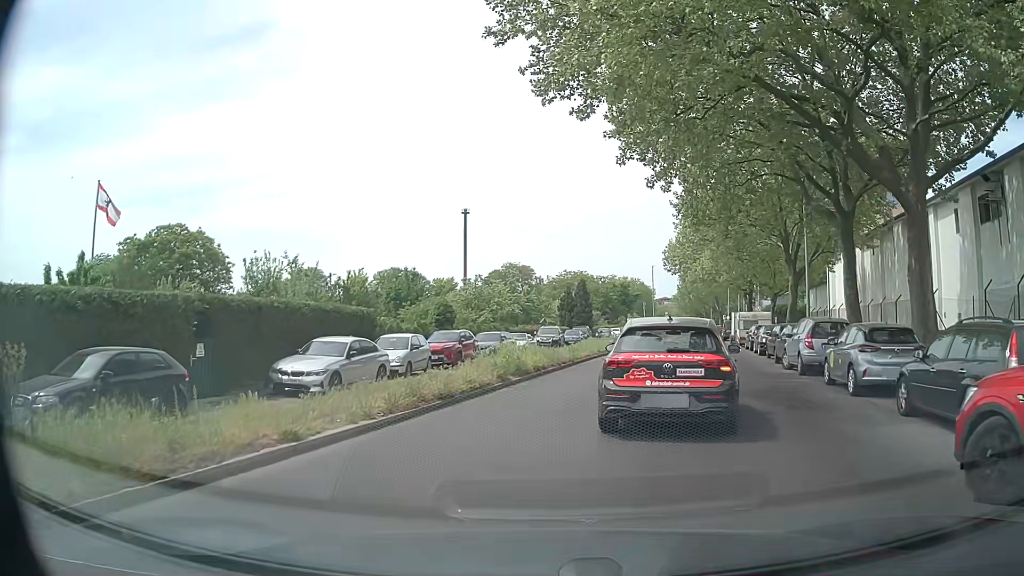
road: tertiary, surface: asphalt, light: Day
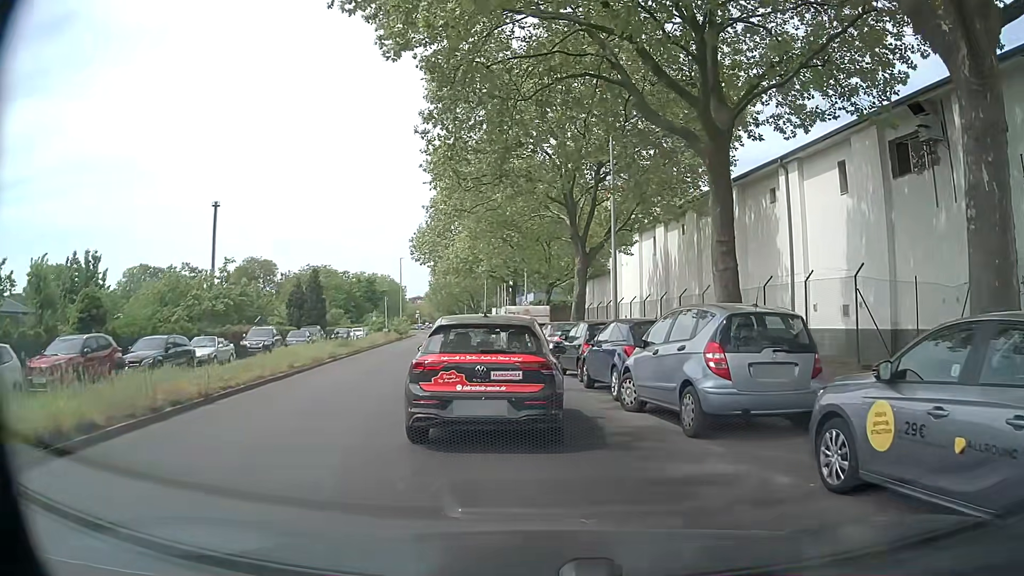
(+1.7, +11.0) m; +20°
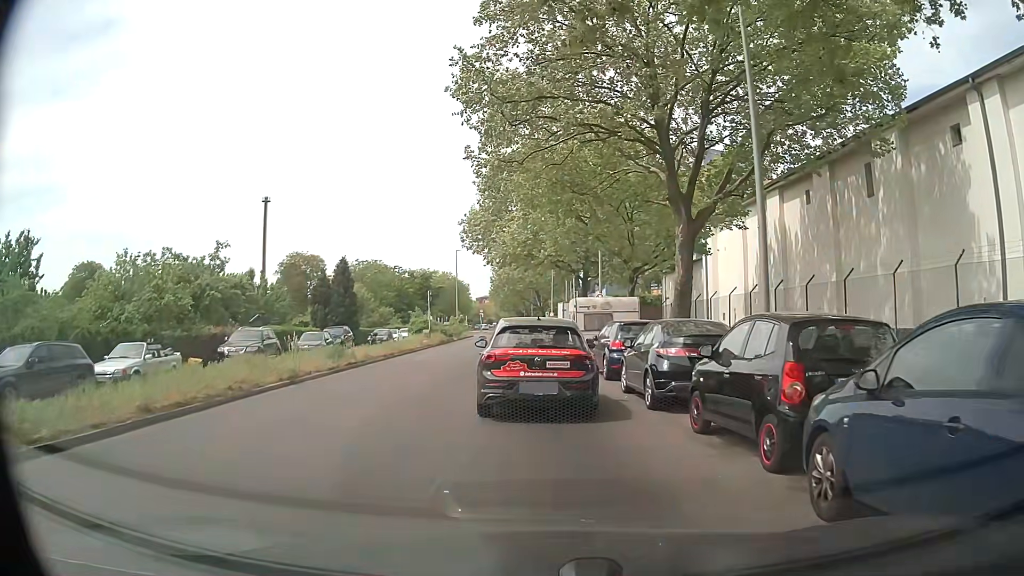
(-0.2, +10.0) m; -3°
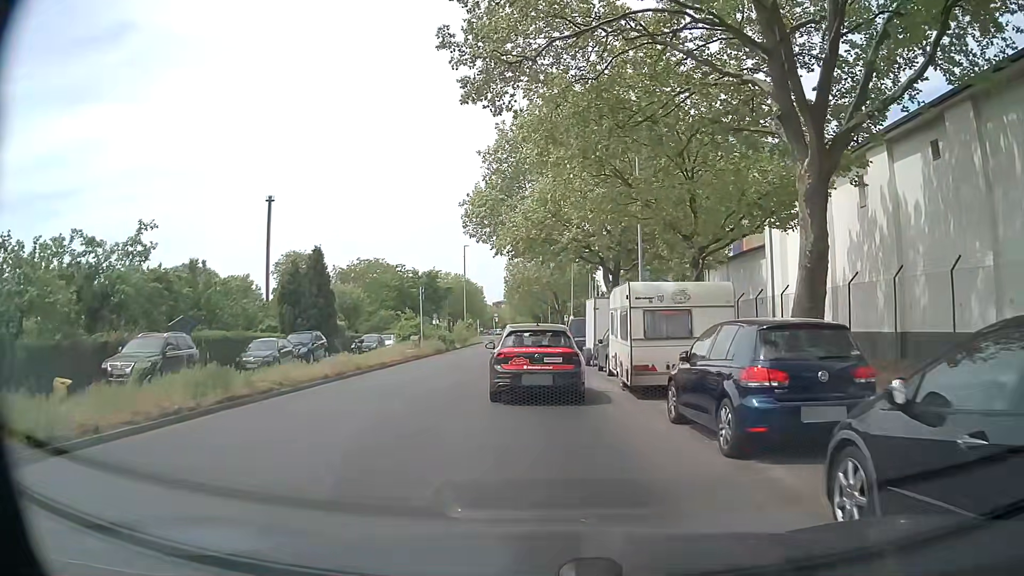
(-0.5, +9.8) m; -3°
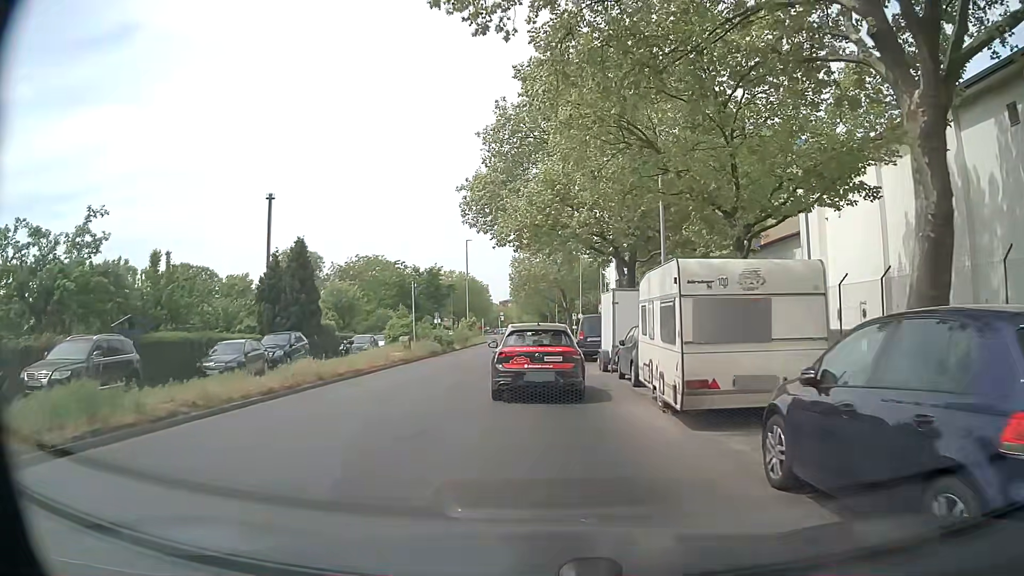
(0.0, +4.3) m; 0°
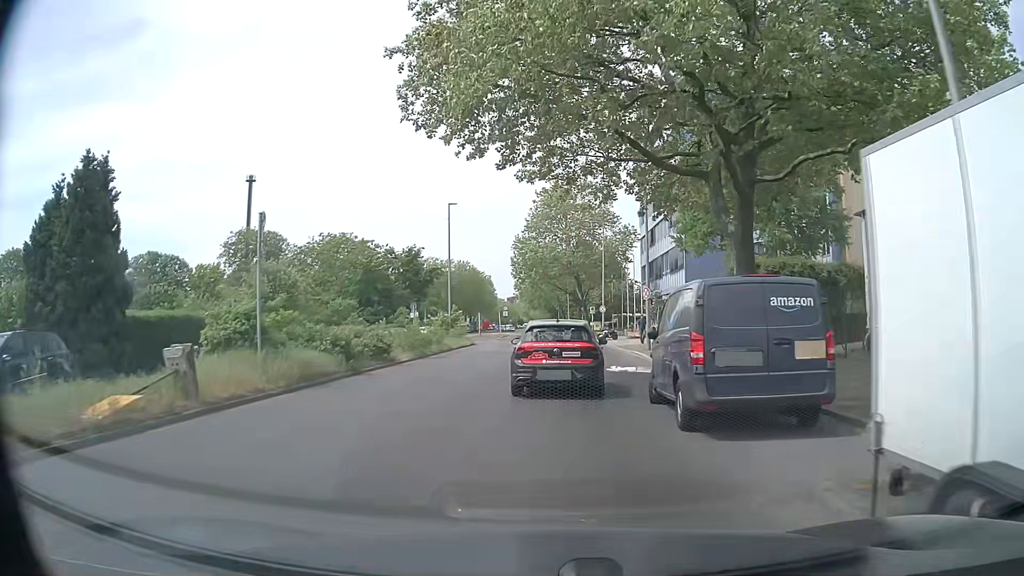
(-0.3, +19.3) m; -2°
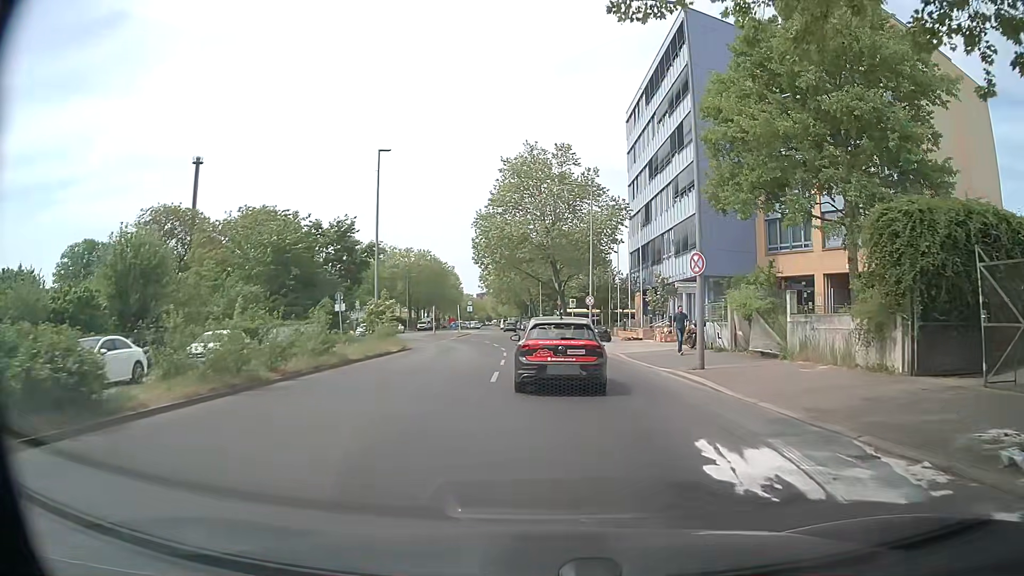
(+0.2, +15.2) m; +3°
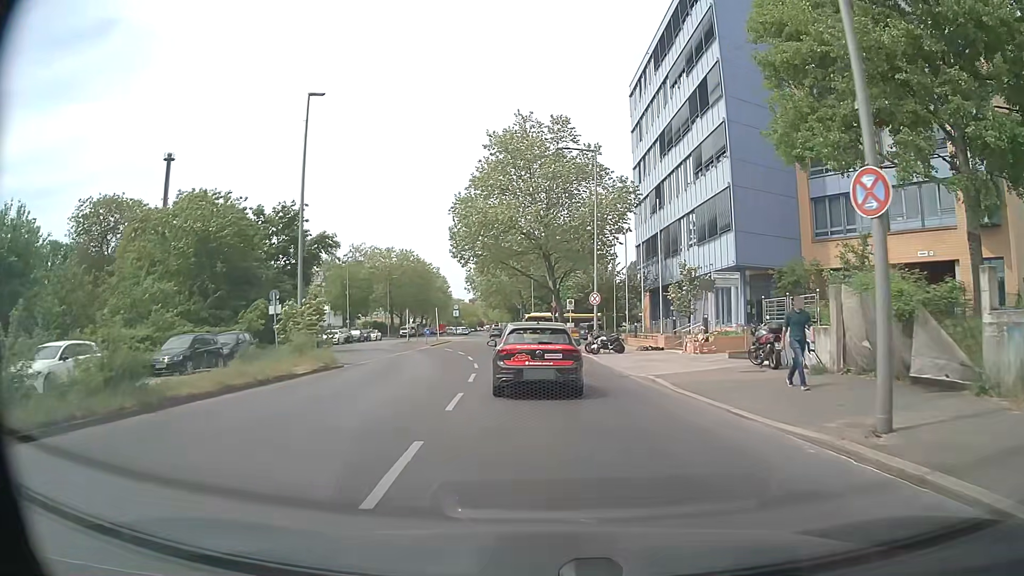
(+0.2, +10.4) m; +1°
